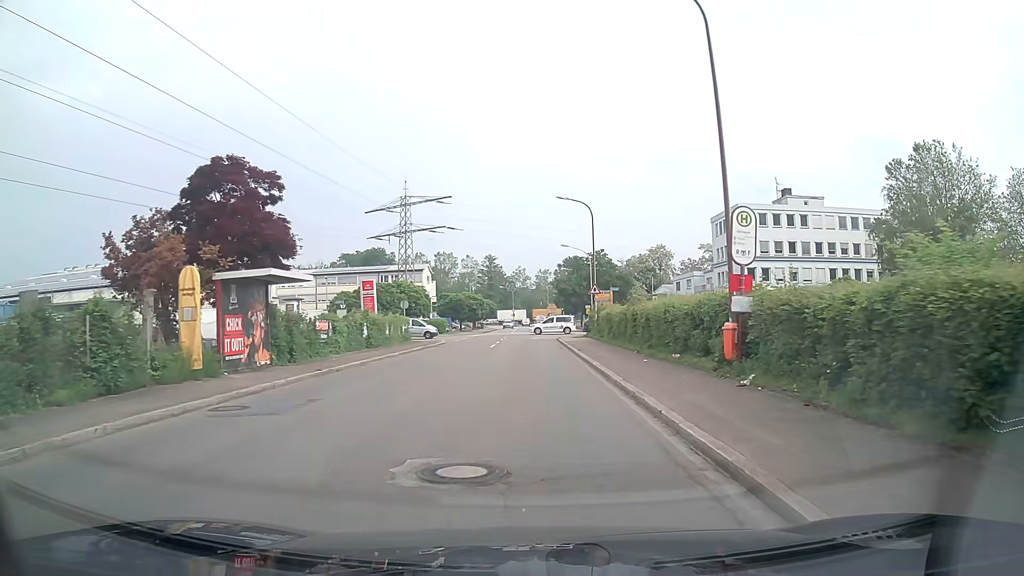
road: unclassified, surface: asphalt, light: Day
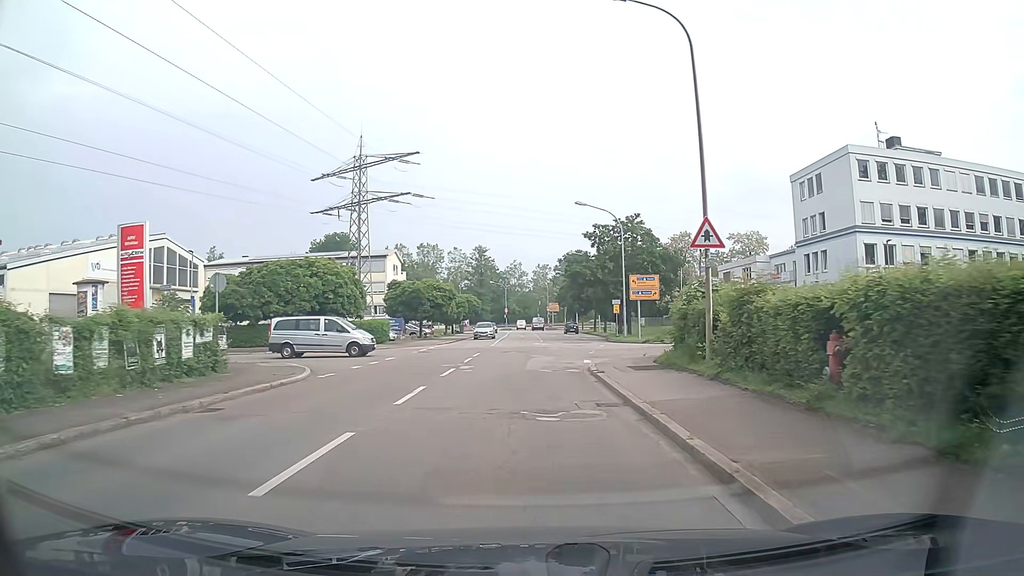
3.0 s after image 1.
(0.0, +29.2) m; 0°
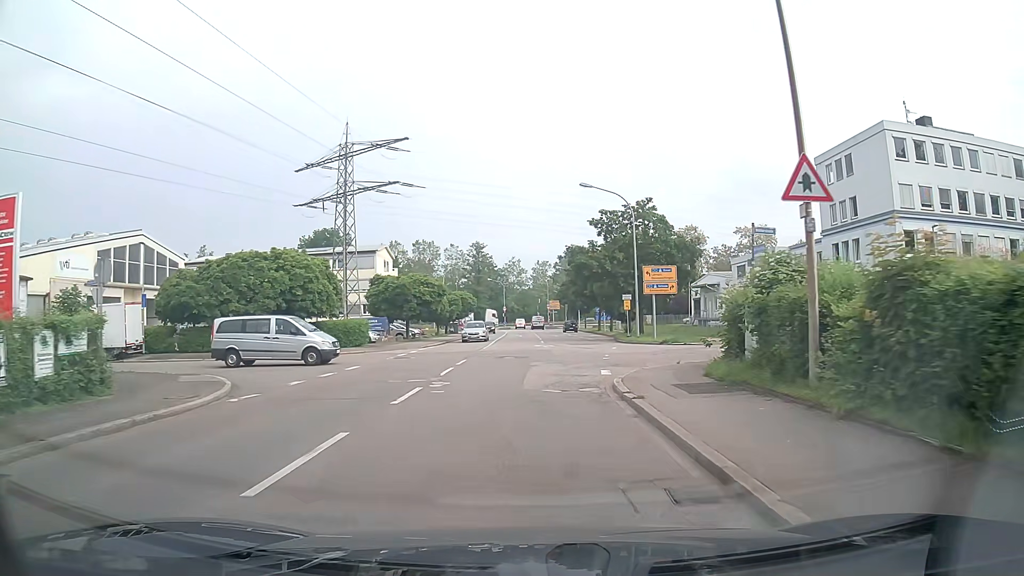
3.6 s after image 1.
(0.0, +6.0) m; 0°
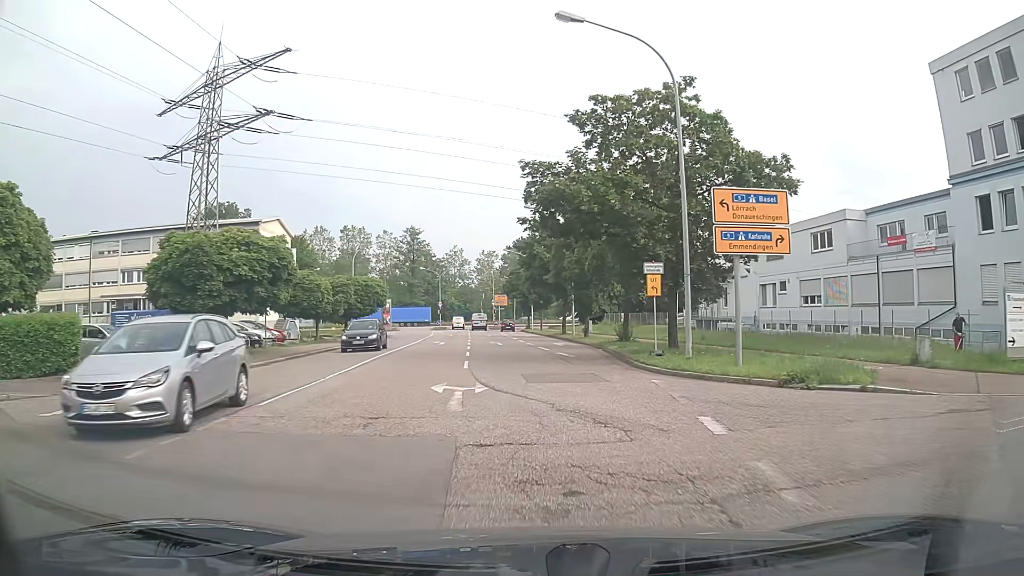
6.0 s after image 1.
(+0.9, +24.6) m; +5°
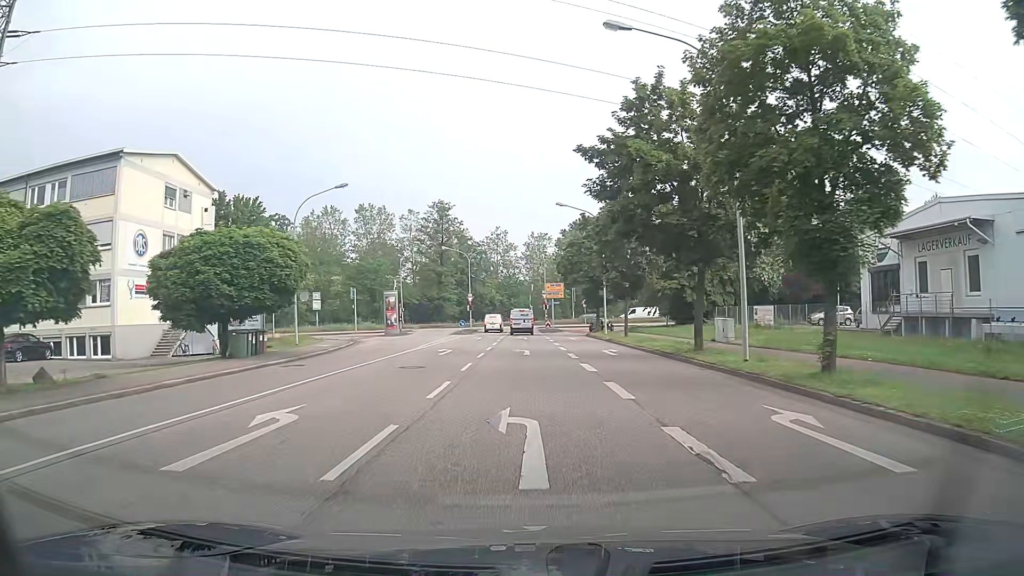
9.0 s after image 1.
(-1.6, +31.5) m; -6°
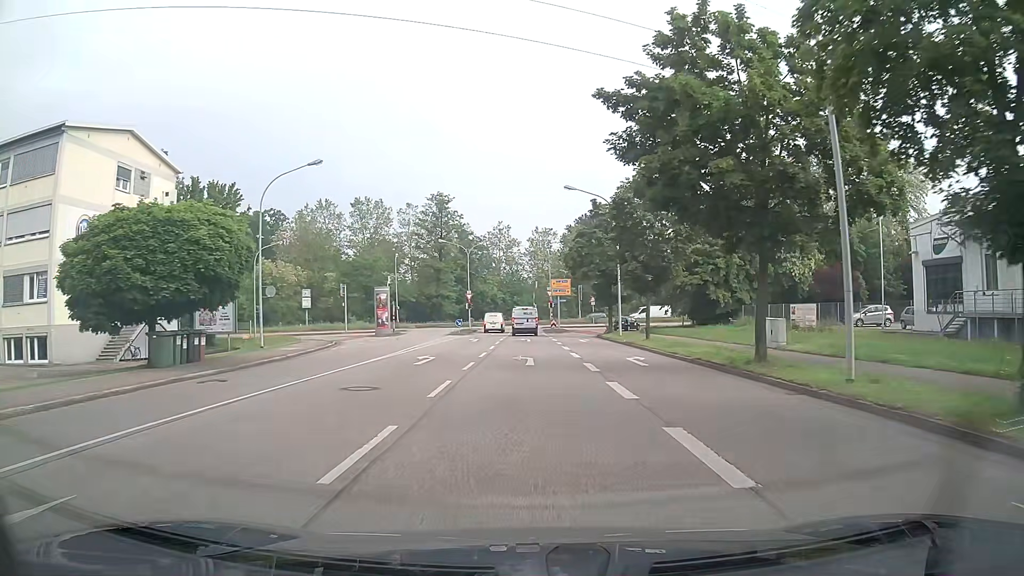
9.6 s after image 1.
(+0.1, +6.1) m; 0°
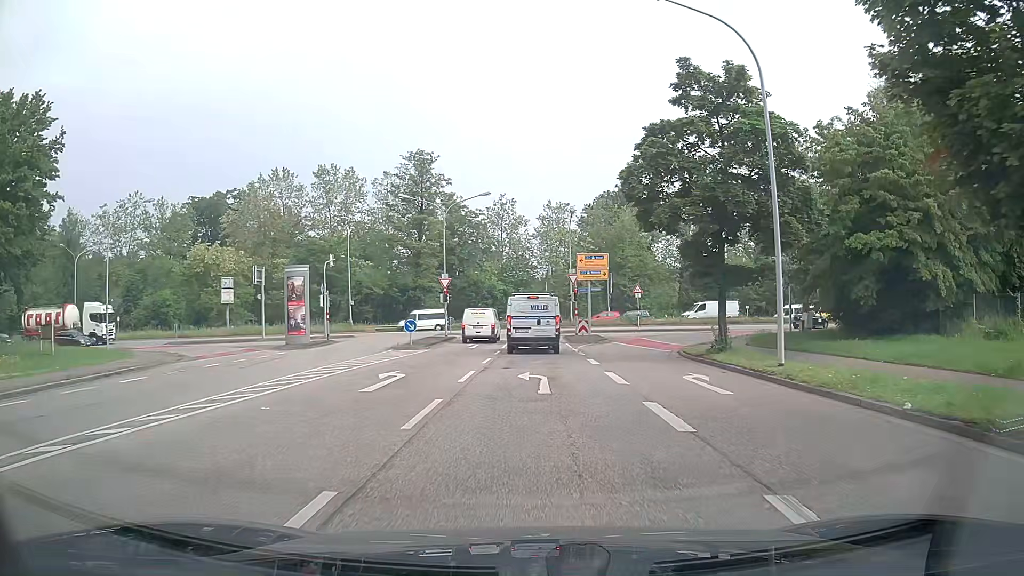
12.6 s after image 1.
(0.0, +27.1) m; 0°
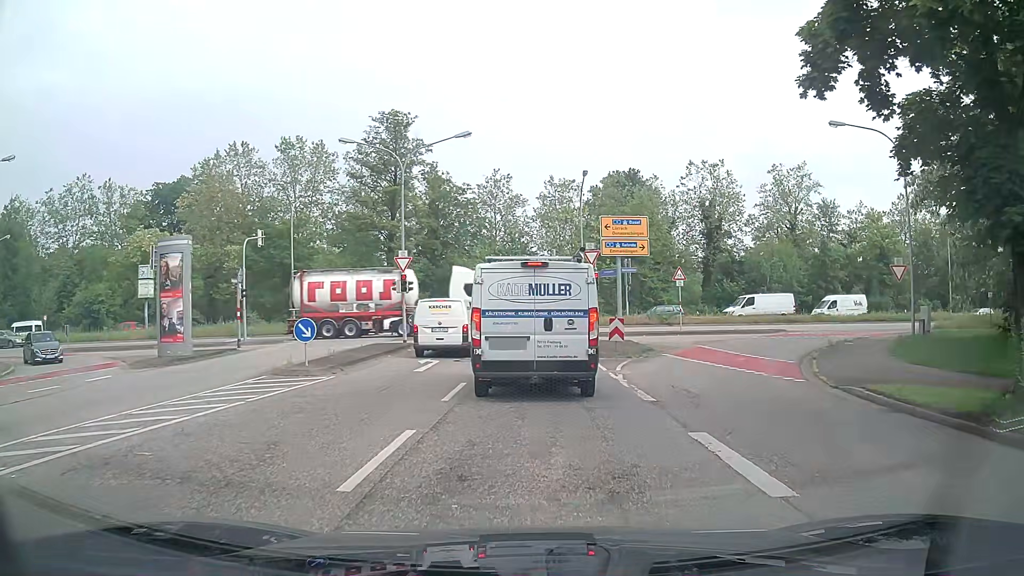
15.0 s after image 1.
(0.0, +14.5) m; 0°
(0, +10) (0, +20) (0, +30) (0, +40) (-3, +49) (-11, +54) (-21, +55) (-31, +54) (-41, +53) (-51, +52) m
